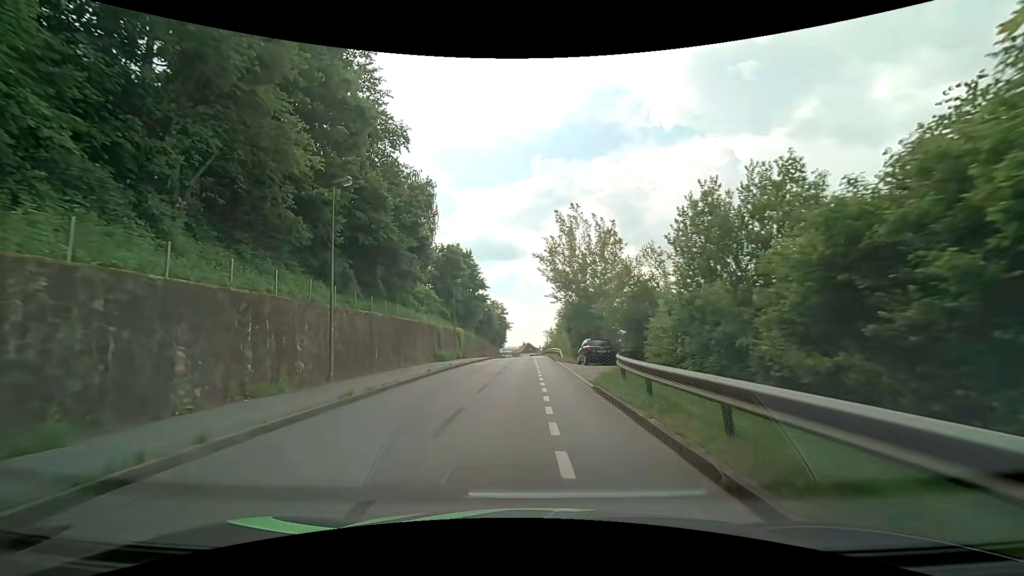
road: residential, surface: asphalt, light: Day
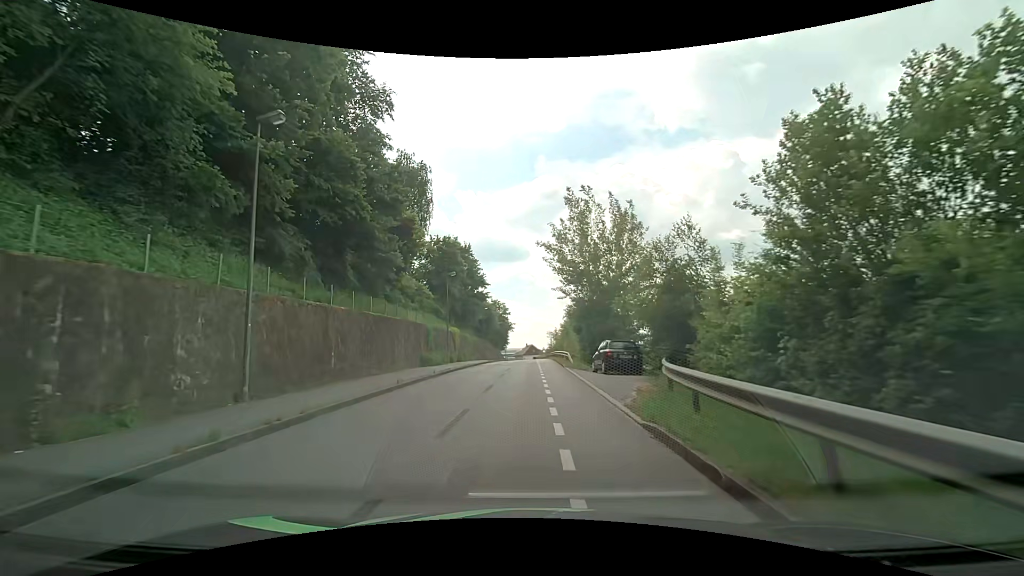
(+0.1, +5.8) m; 0°
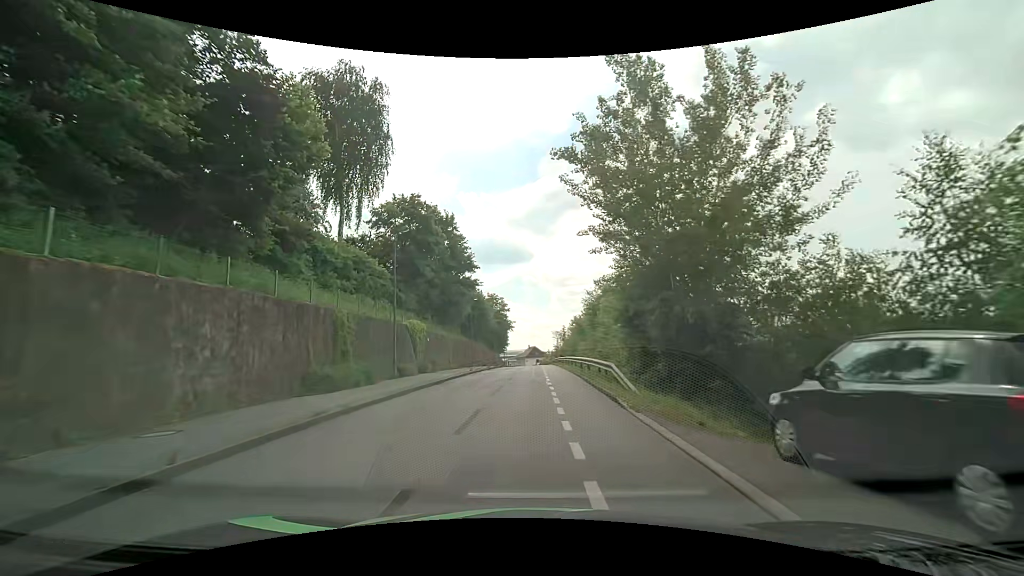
(0.0, +17.7) m; 0°
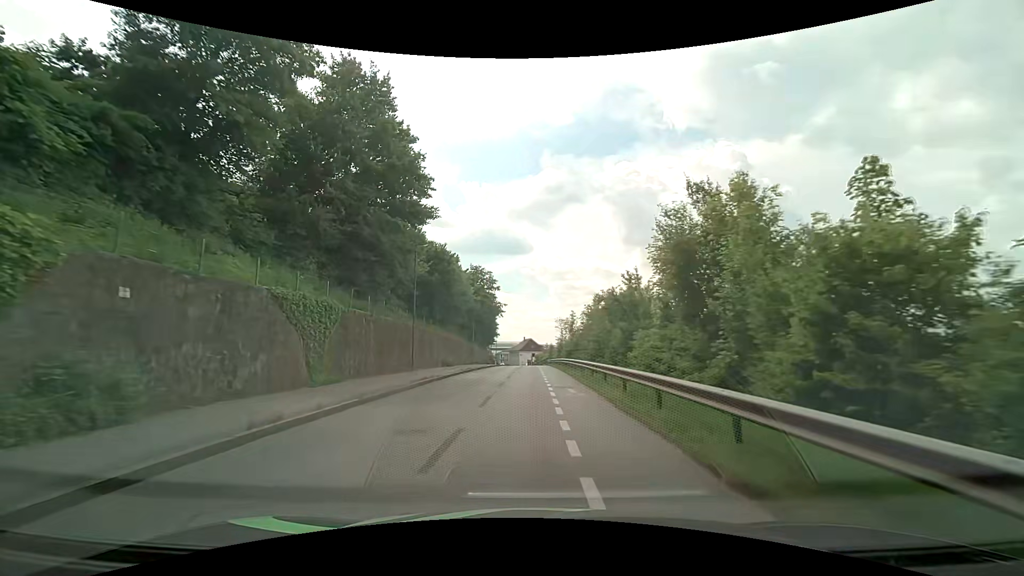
(+0.1, +26.5) m; 0°
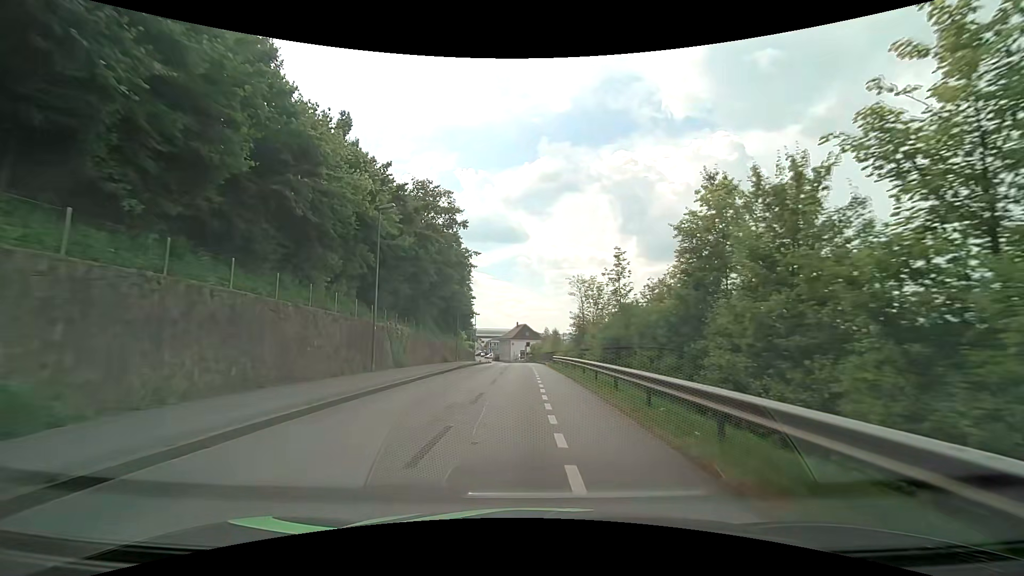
(+0.3, +36.1) m; +1°
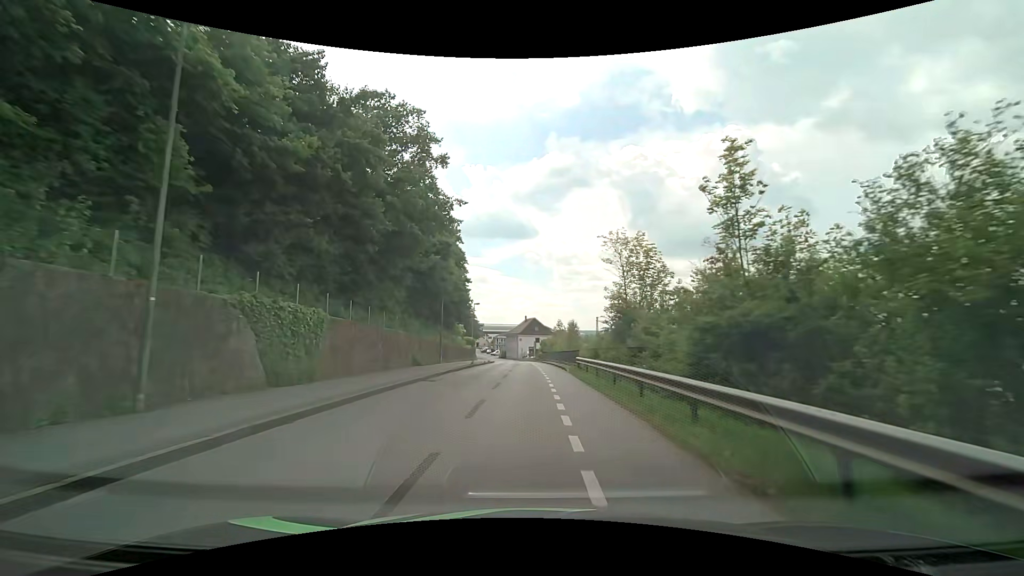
(-0.1, +14.4) m; -1°
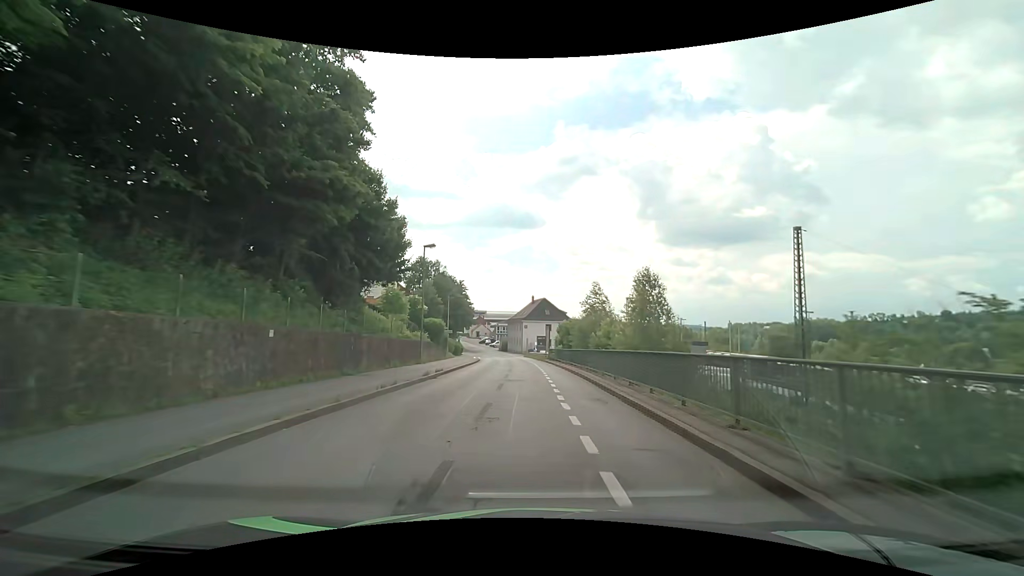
(-0.3, +36.3) m; -1°
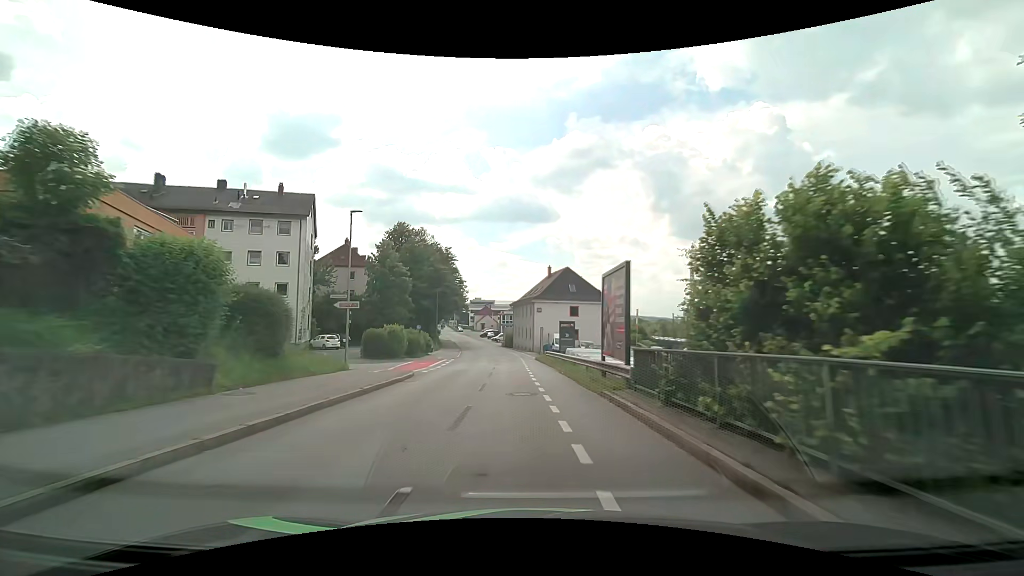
(-0.4, +37.2) m; -2°
(0, +10) (0, +20) (-1, +30) (-1, +40) (-2, +50) (-2, +60) (-3, +70) (-5, +80) (-6, +90) (-8, +99) m
